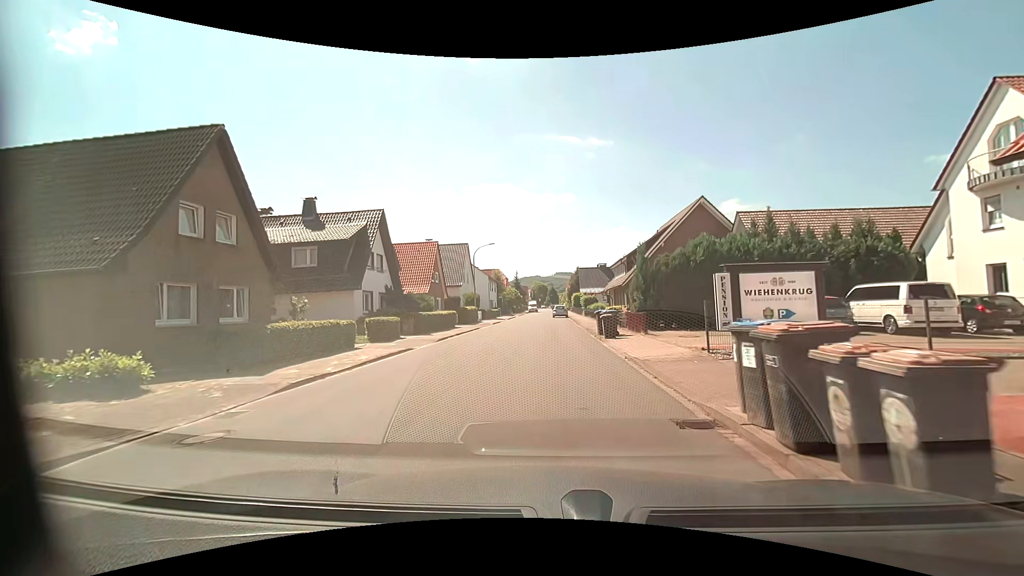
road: residential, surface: asphalt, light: Day
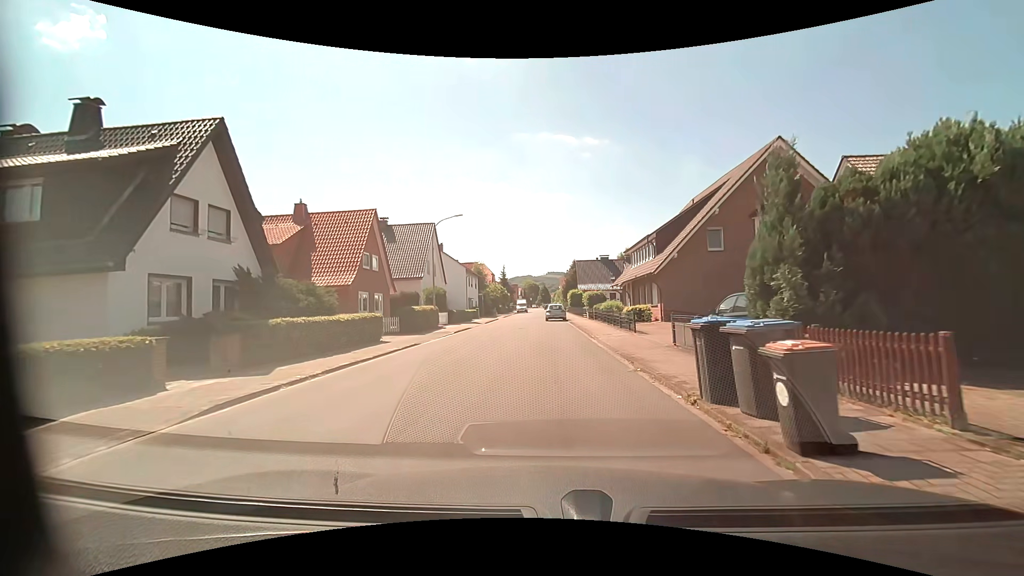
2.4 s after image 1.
(+0.1, +15.3) m; +1°
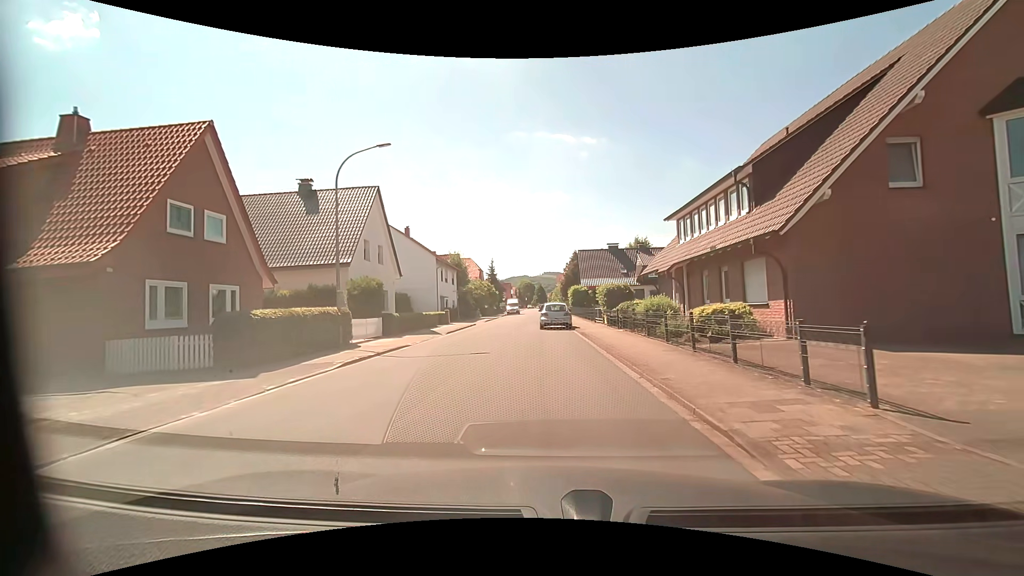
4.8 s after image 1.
(+0.1, +15.3) m; 0°
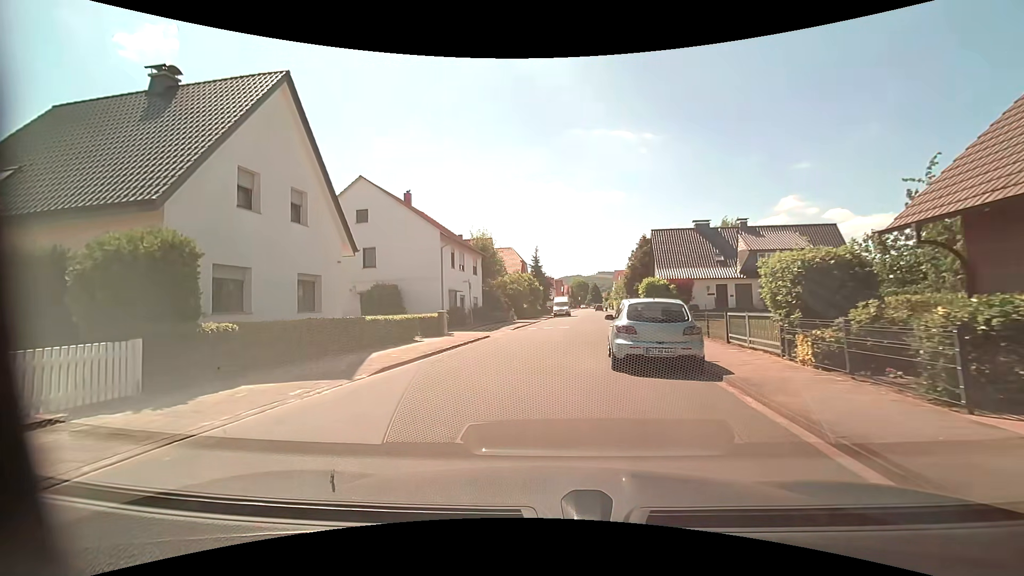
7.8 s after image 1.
(-0.3, +17.2) m; -6°
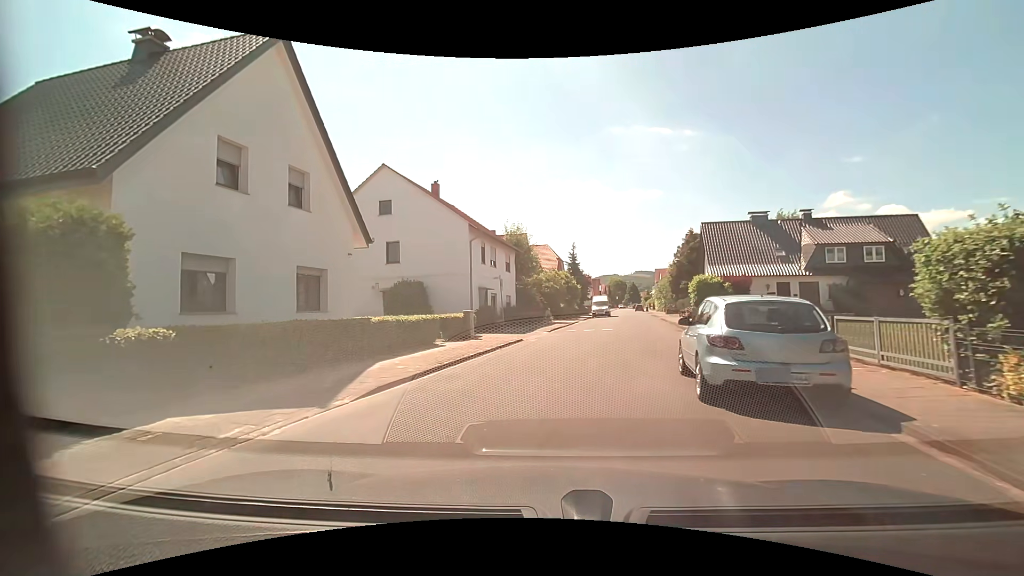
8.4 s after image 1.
(-0.1, +3.1) m; -5°
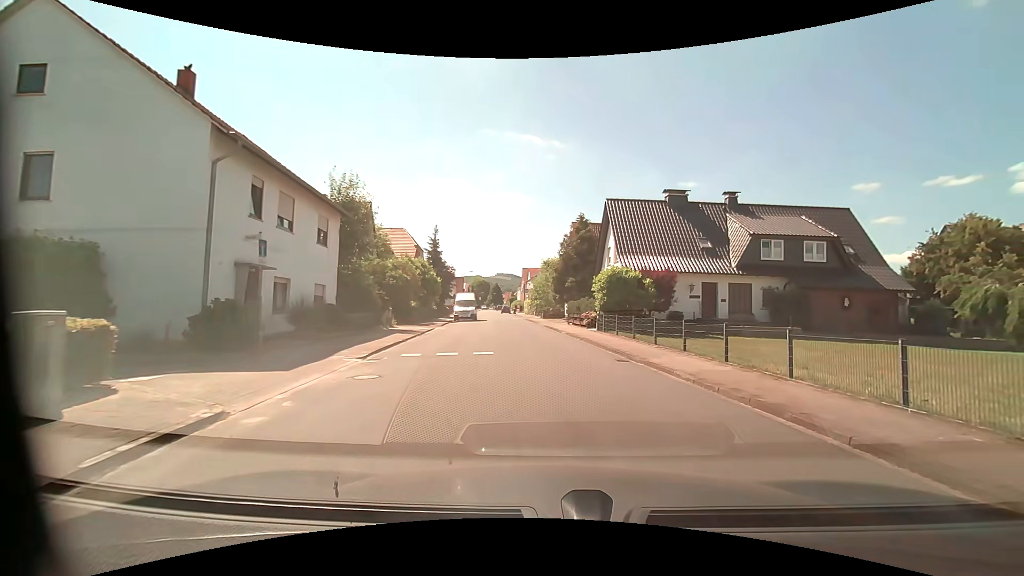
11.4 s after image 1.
(+0.8, +14.1) m; +16°
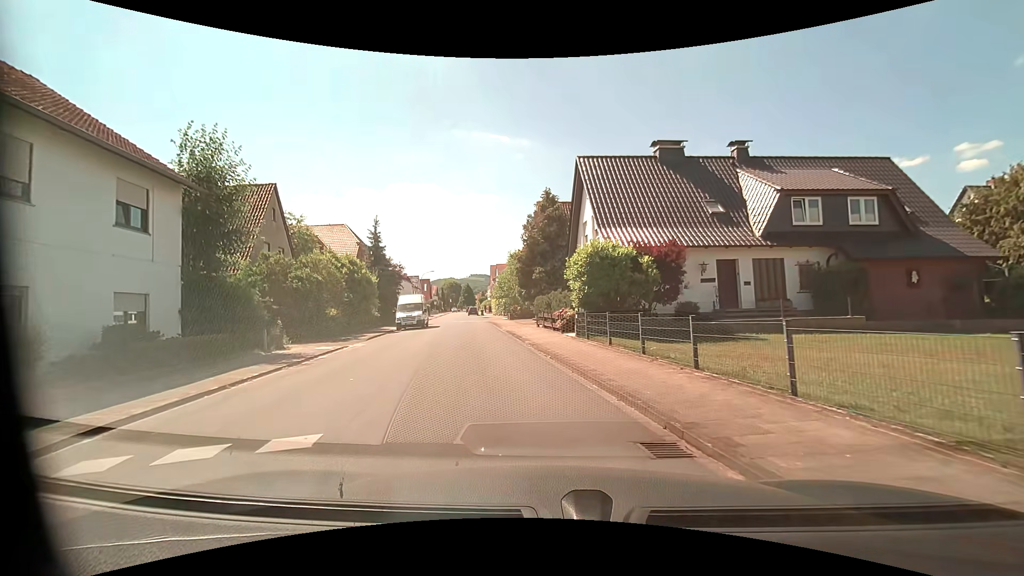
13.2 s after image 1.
(+0.7, +8.8) m; +3°
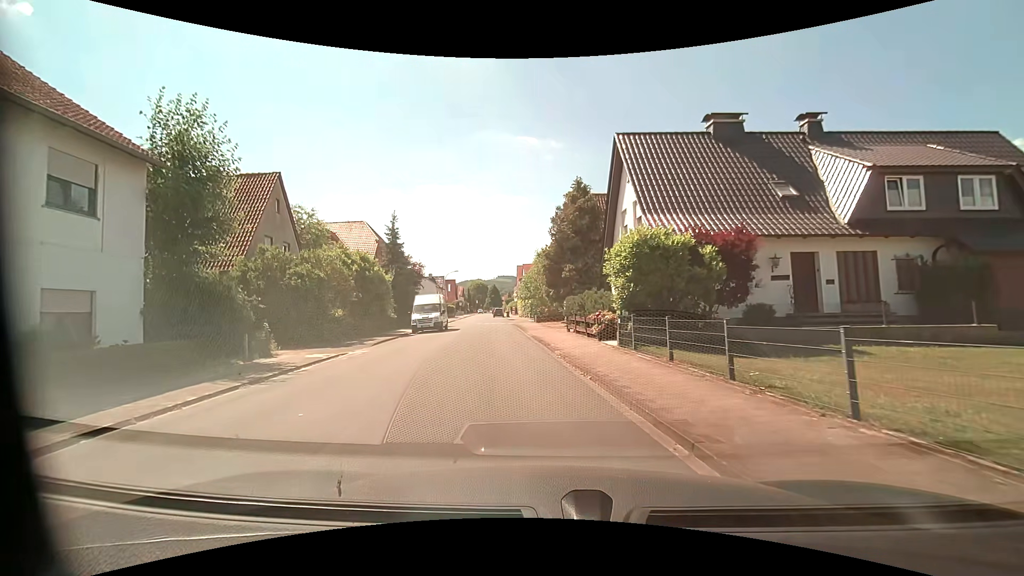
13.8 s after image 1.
(-0.1, +3.4) m; -3°
